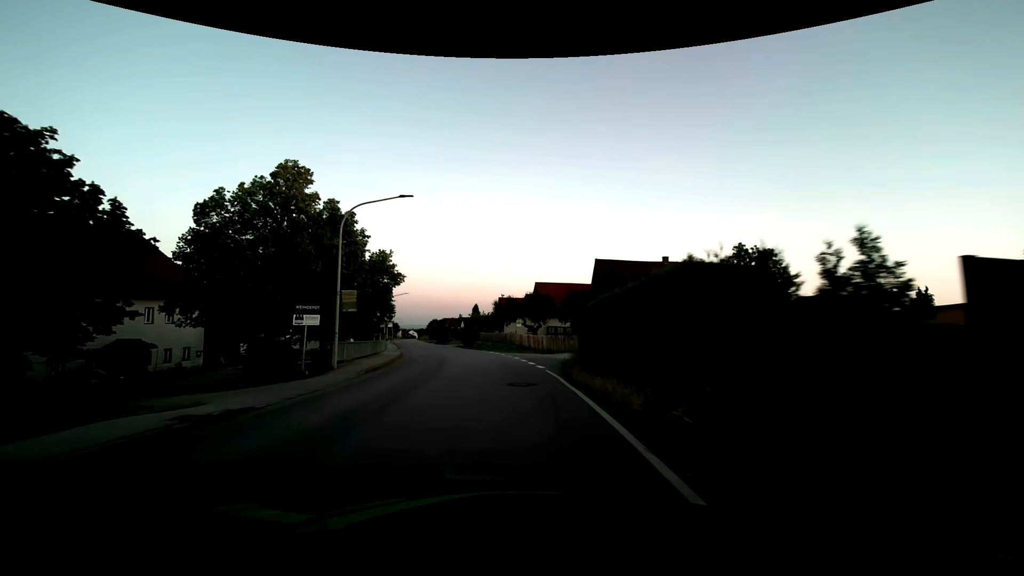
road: secondary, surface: asphalt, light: Day
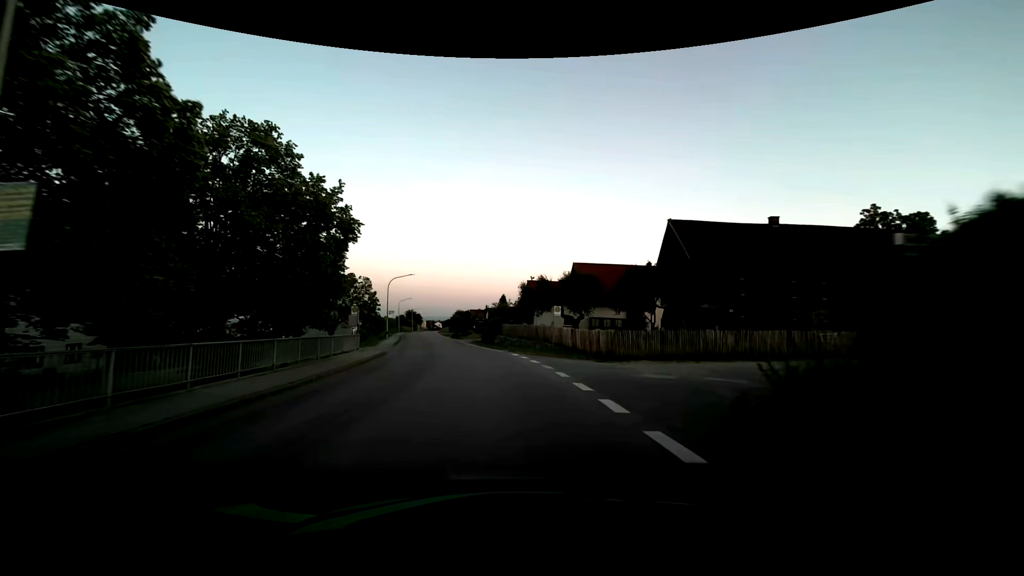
(-0.3, +15.3) m; -3°
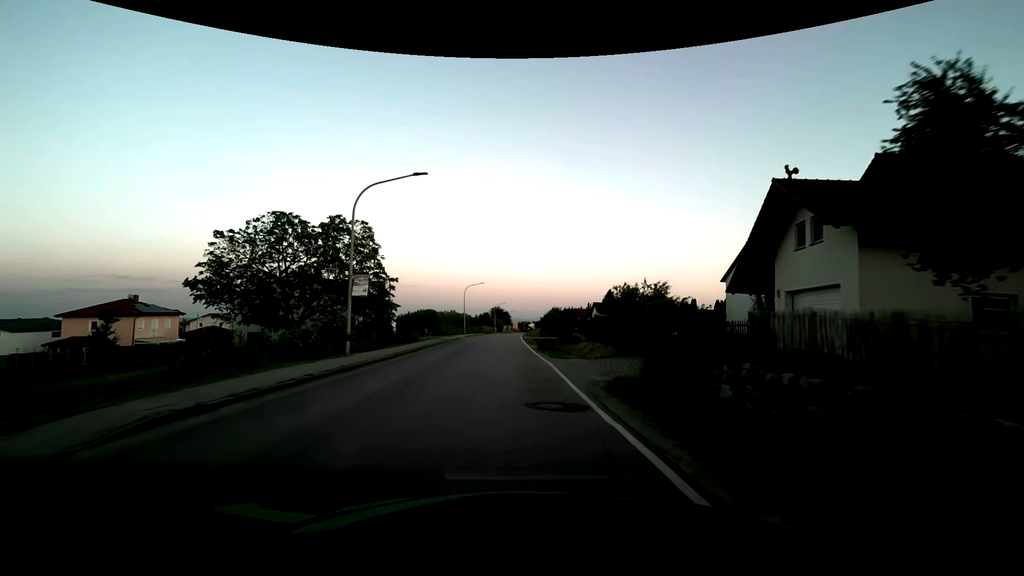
(-3.7, +38.3) m; -11°
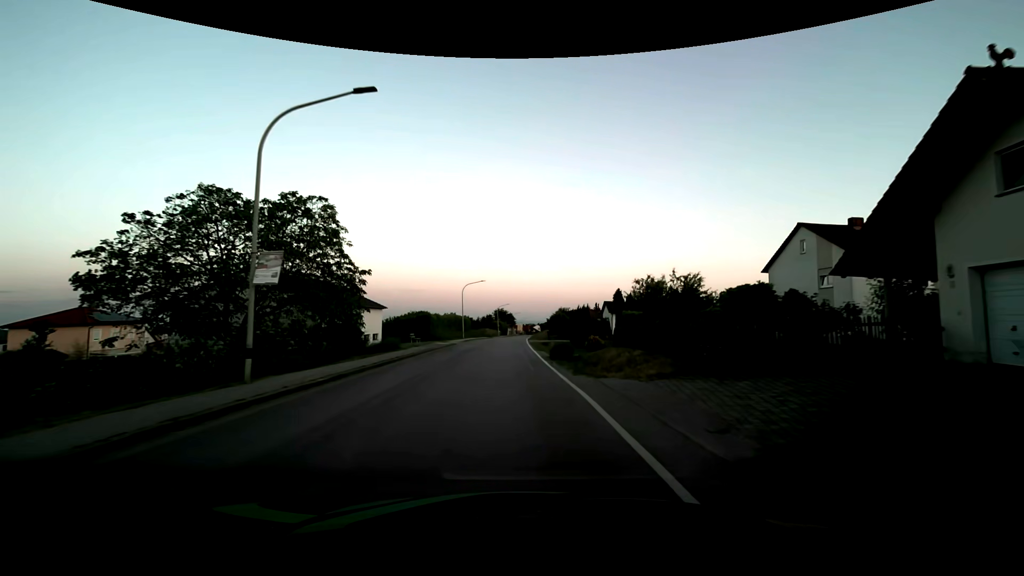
(0.0, +7.7) m; 0°
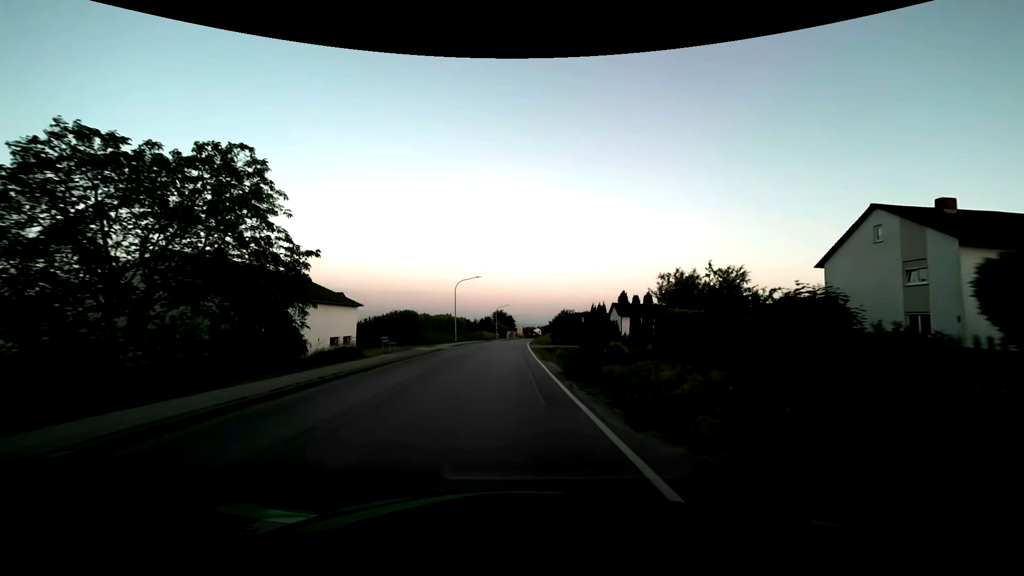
(0.0, +7.6) m; 0°
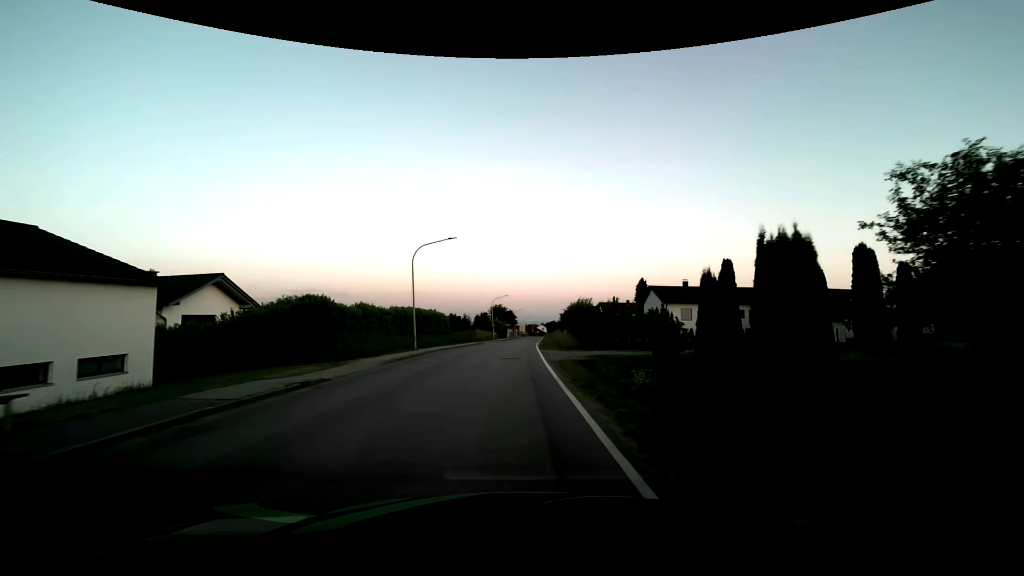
(+0.1, +22.9) m; 0°
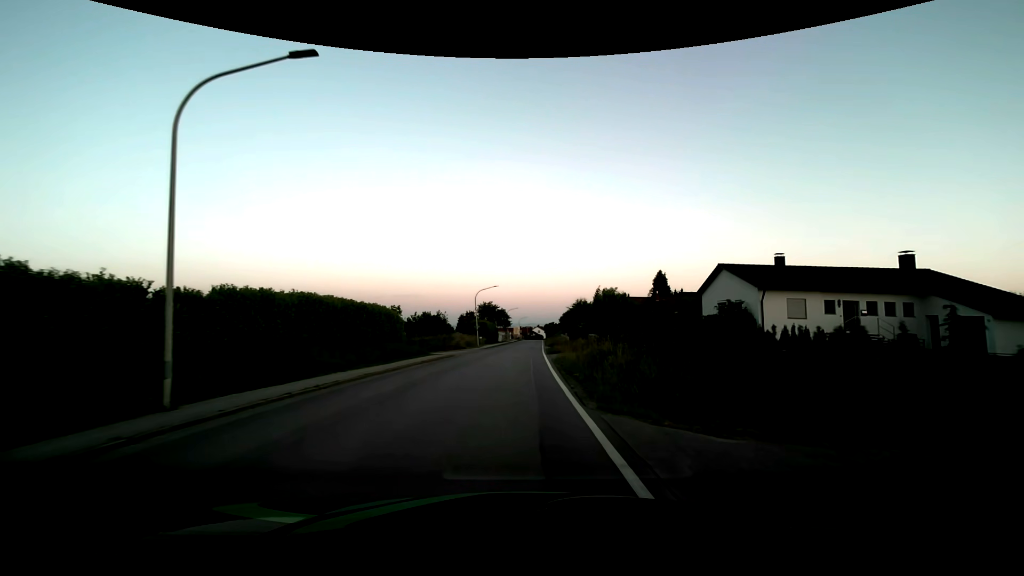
(0.0, +22.8) m; 0°
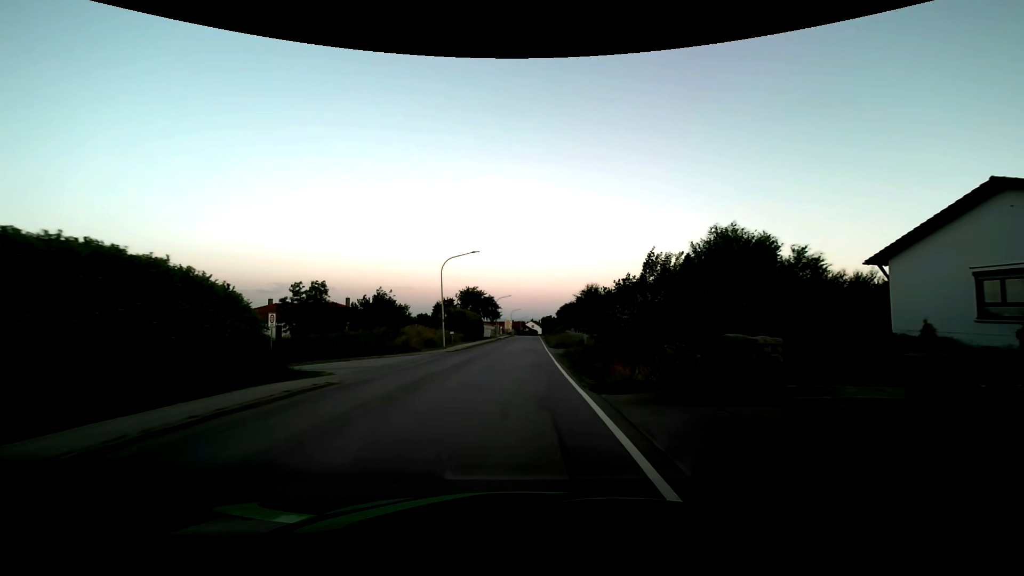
(+0.2, +22.8) m; +1°
(0, +10) (0, +20) (0, +30) (0, +40) (+1, +50) (+1, +60) (+2, +70) (+2, +80) (+2, +90) (+3, +100) m
